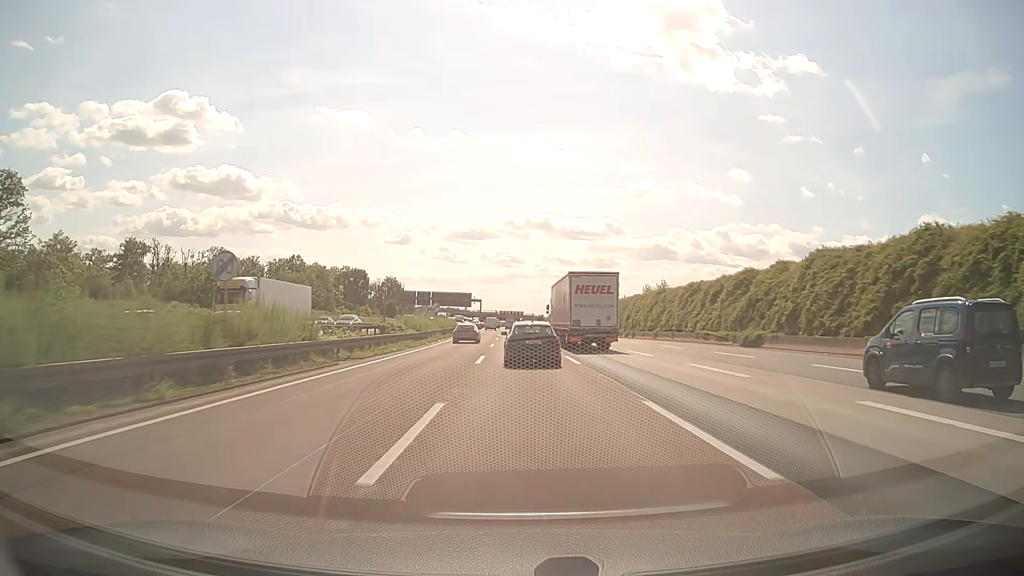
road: motorway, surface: asphalt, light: Day
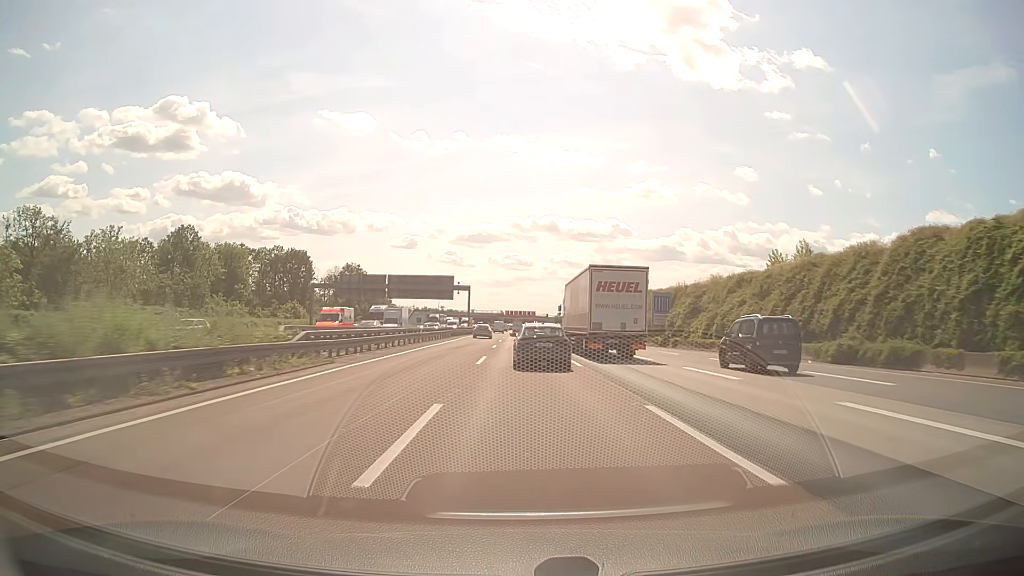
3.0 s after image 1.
(-0.7, +72.0) m; -1°
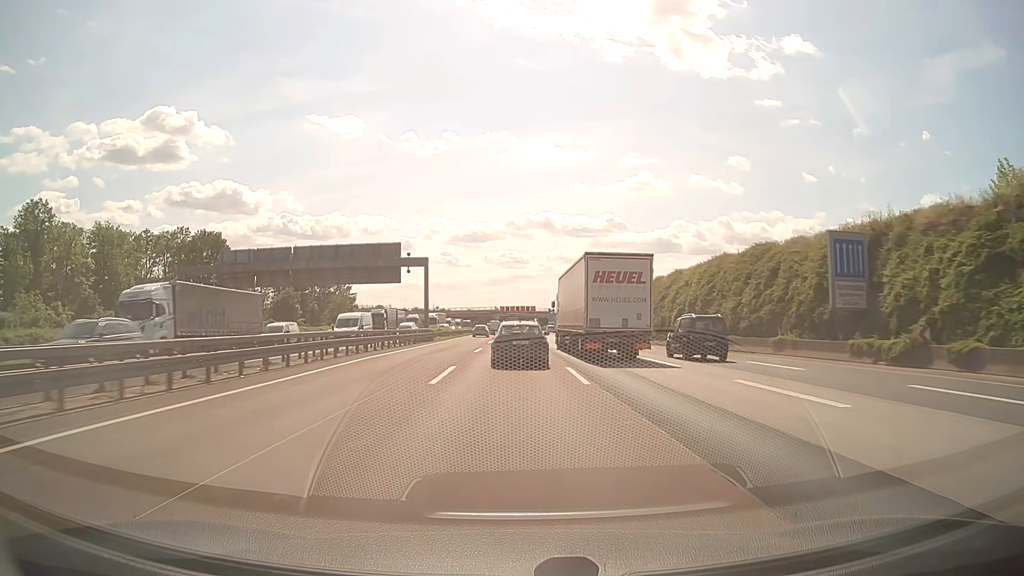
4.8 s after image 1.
(+0.5, +44.0) m; 0°
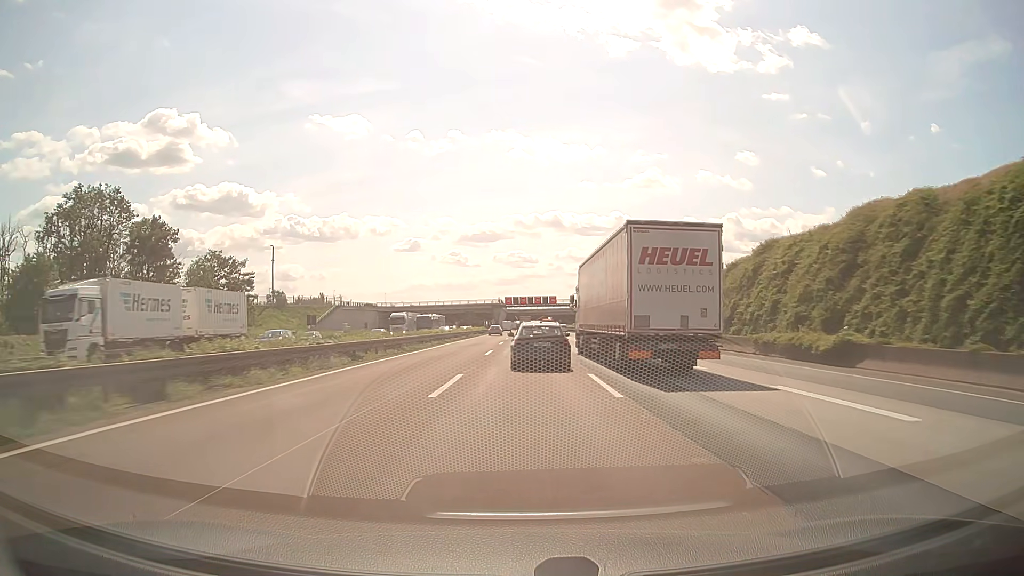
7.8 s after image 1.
(-0.9, +75.0) m; -1°
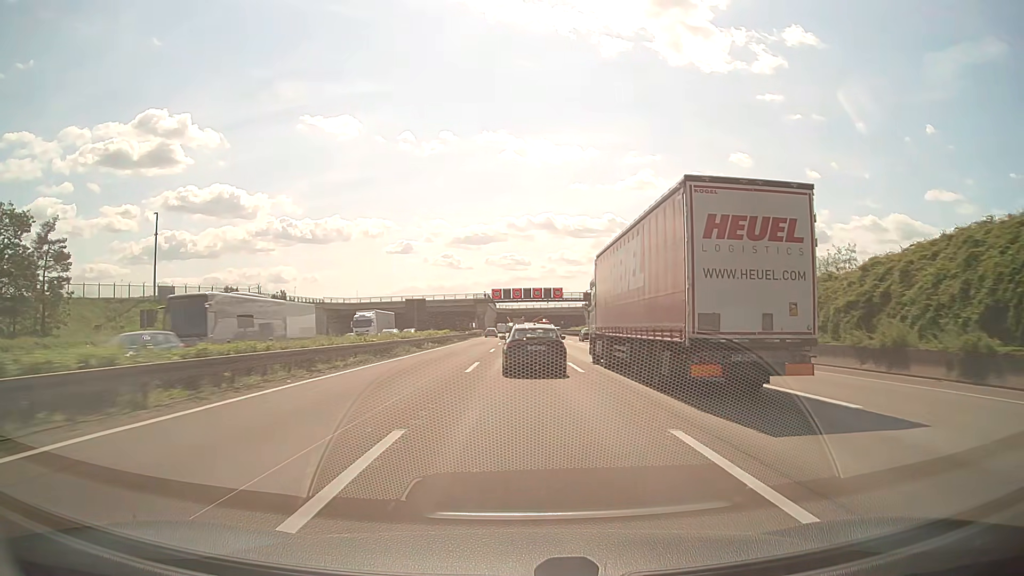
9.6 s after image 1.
(+0.1, +45.9) m; 0°
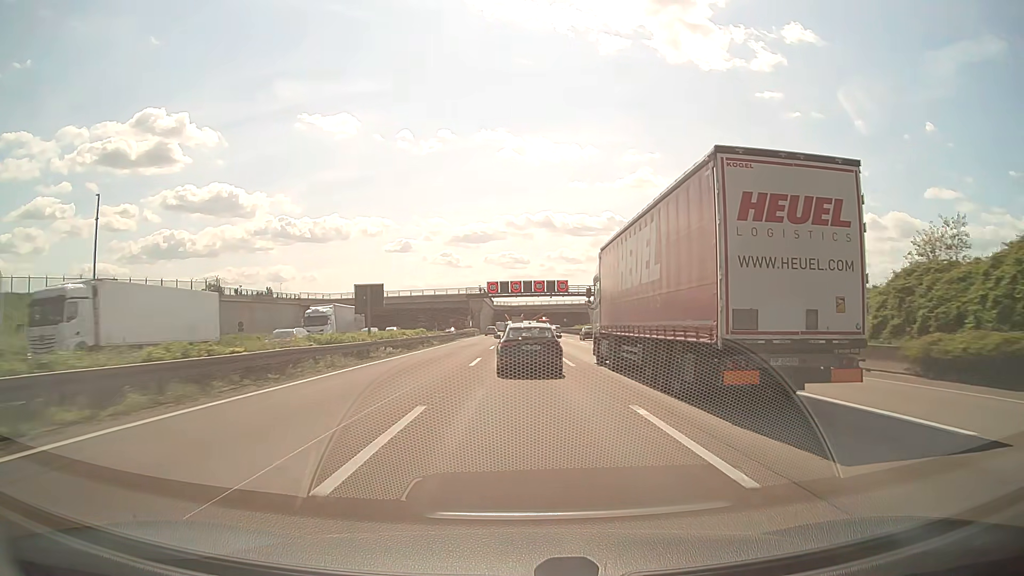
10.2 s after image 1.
(+0.1, +15.4) m; 0°
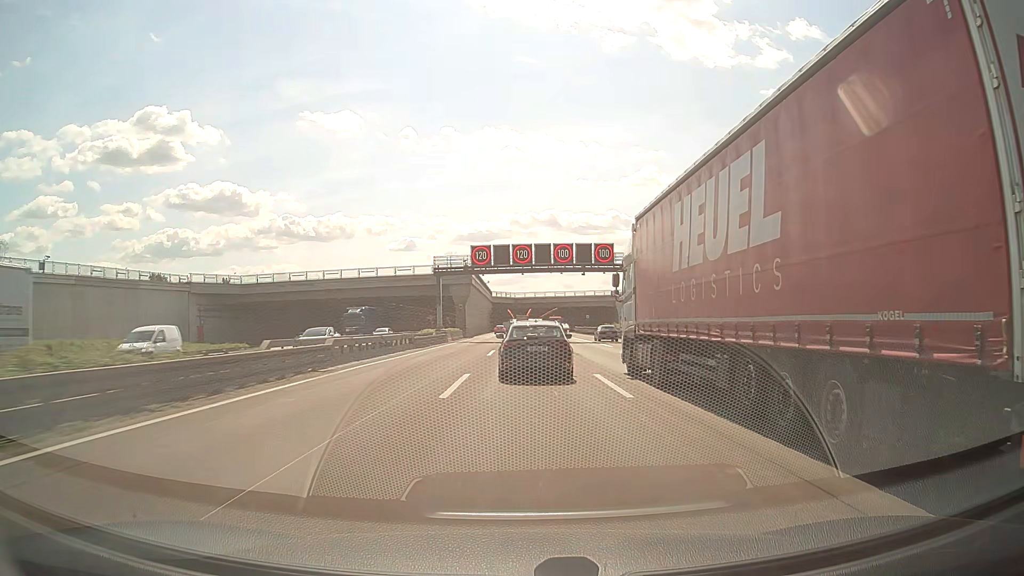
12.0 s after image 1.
(-0.3, +46.7) m; -1°
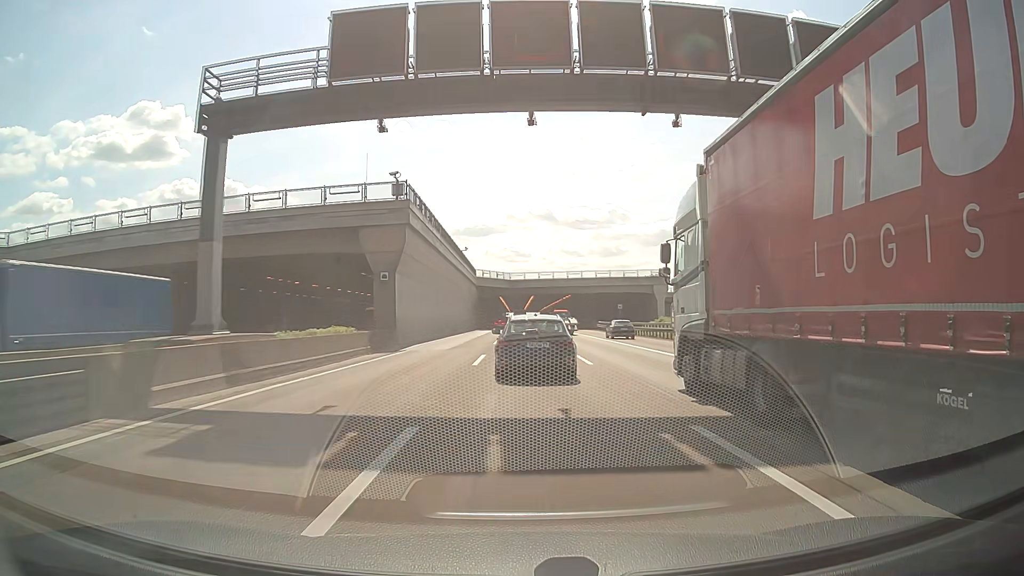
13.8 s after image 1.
(0.0, +45.8) m; 0°
(0, +10) (0, +20) (0, +30) (0, +40) (0, +50) (0, +60) (0, +70) (0, +80) (0, +90) (0, +100) m
